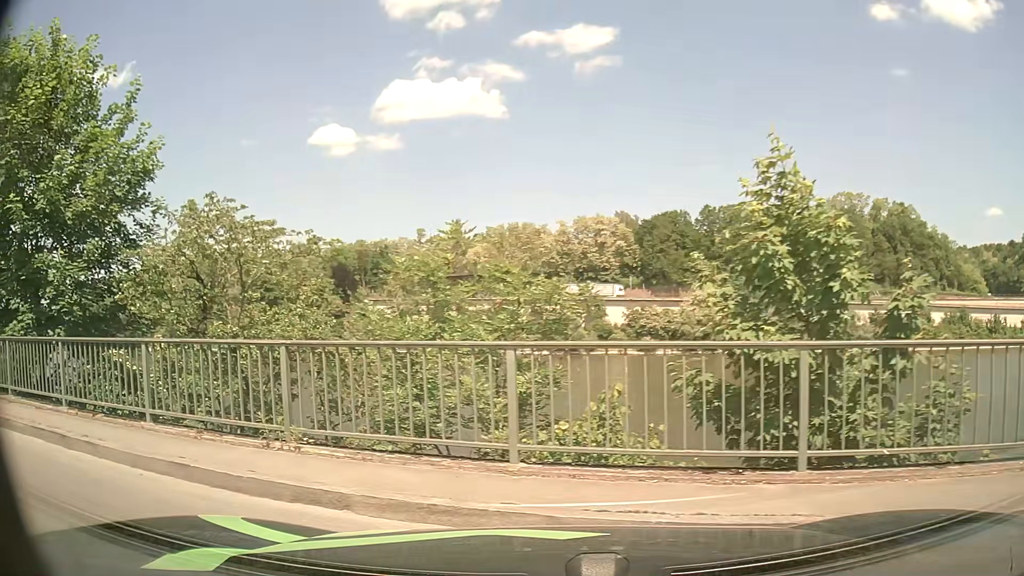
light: Day
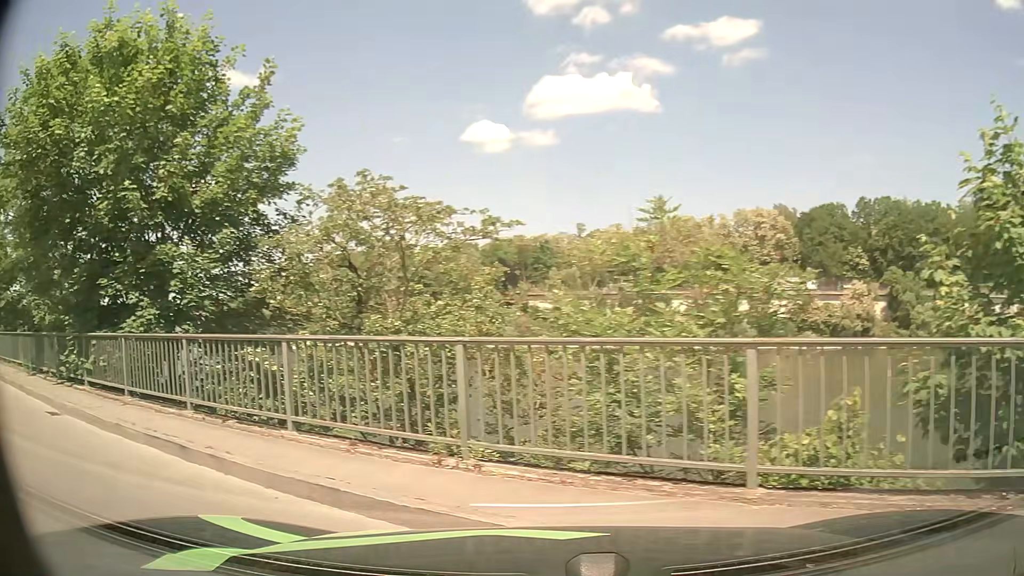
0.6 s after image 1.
(-0.1, +1.2) m; -13°
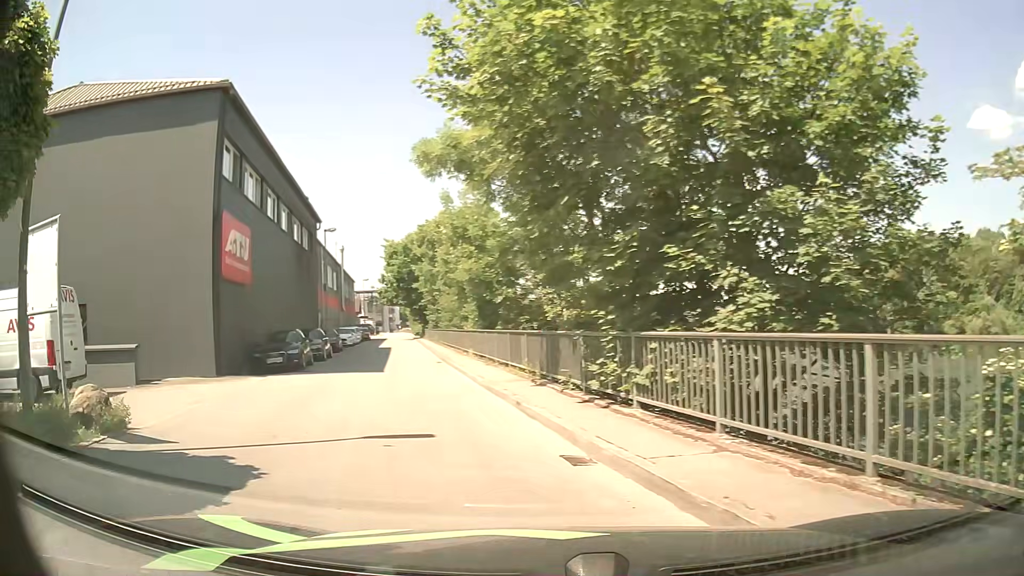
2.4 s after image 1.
(-2.0, +4.1) m; -47°
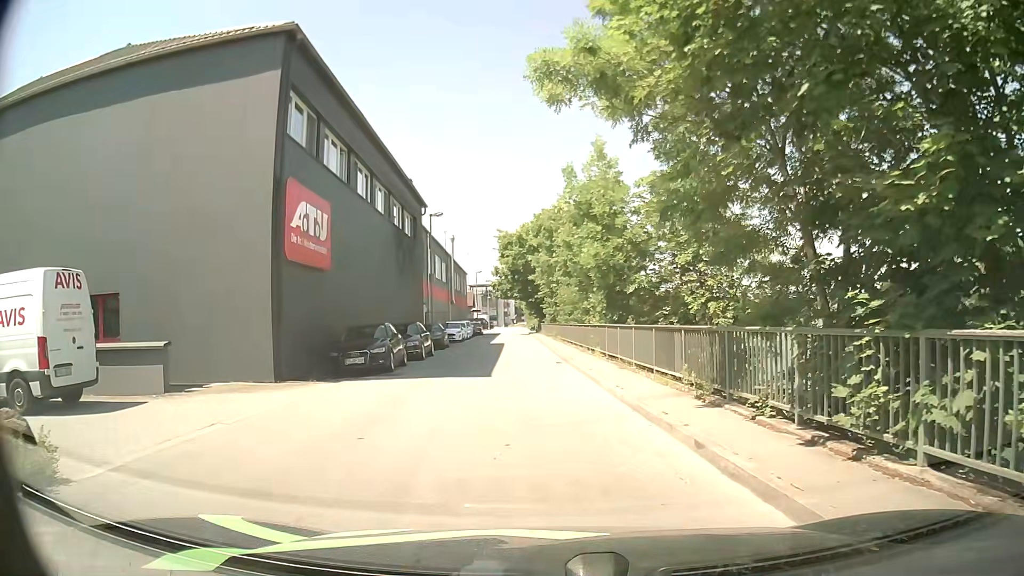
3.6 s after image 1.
(-0.6, +4.3) m; -11°
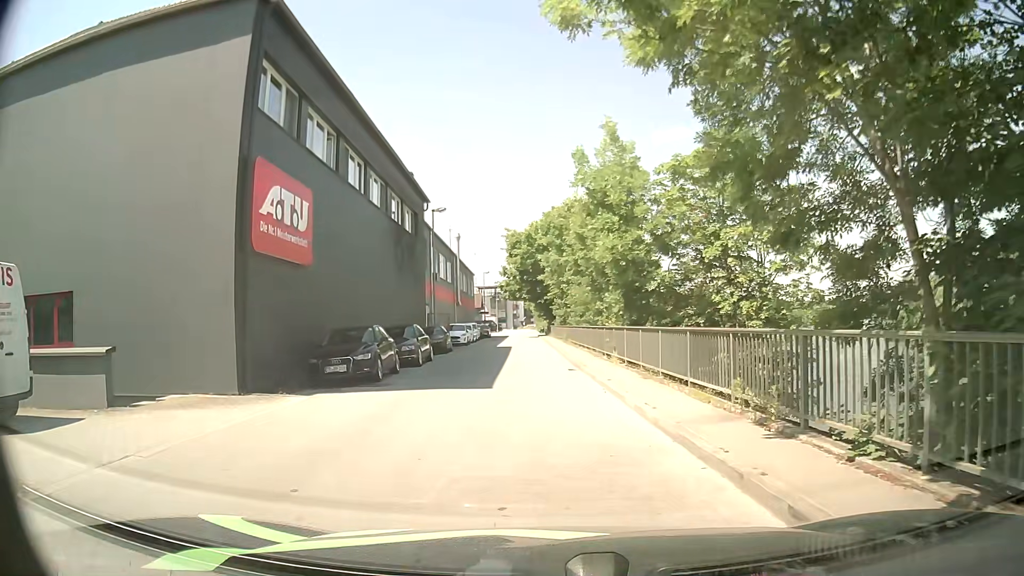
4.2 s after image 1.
(0.0, +2.5) m; 0°
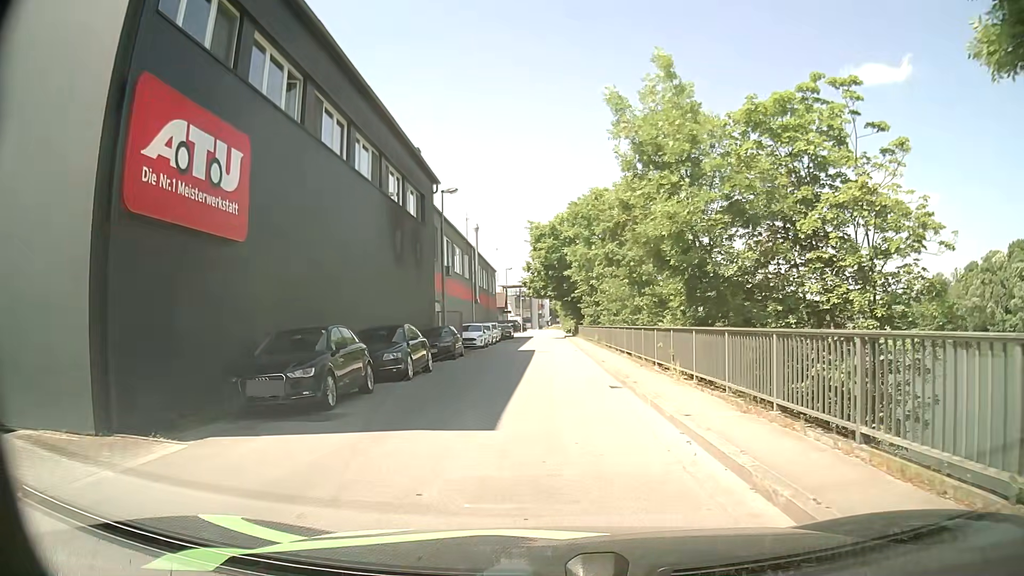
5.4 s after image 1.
(-0.2, +5.6) m; -3°
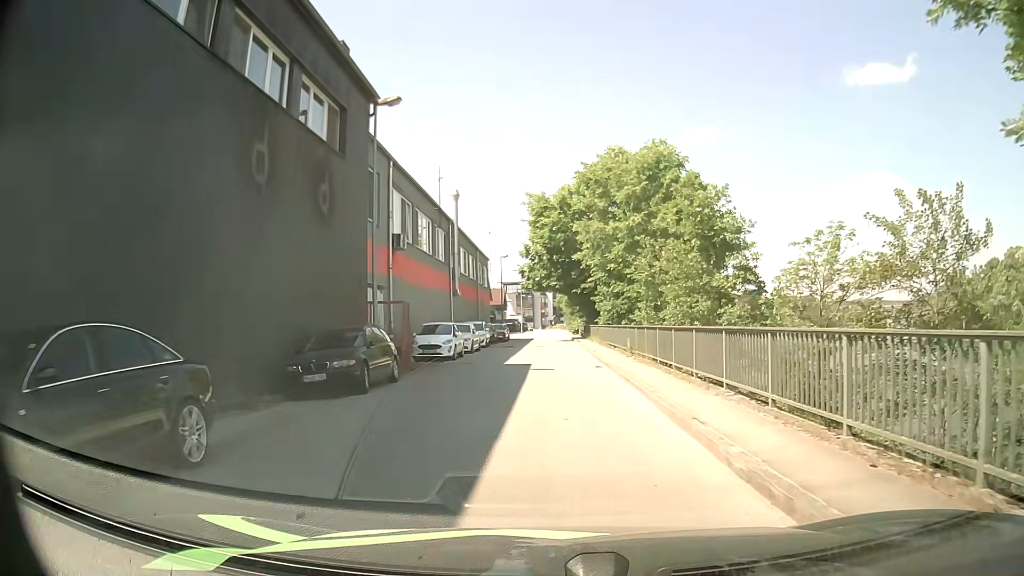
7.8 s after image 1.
(-0.1, +13.7) m; 0°
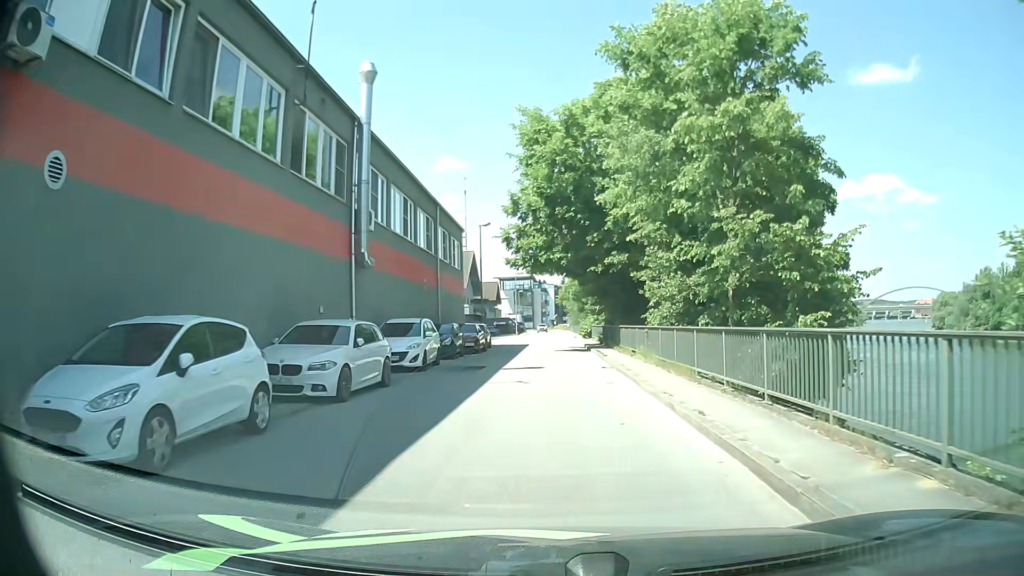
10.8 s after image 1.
(-0.2, +20.4) m; 0°
(0, +10) (0, +20) (0, +30) (0, +40) (0, +50) (0, +60) (0, +70) (0, +80) (0, +90) (0, +100) m
